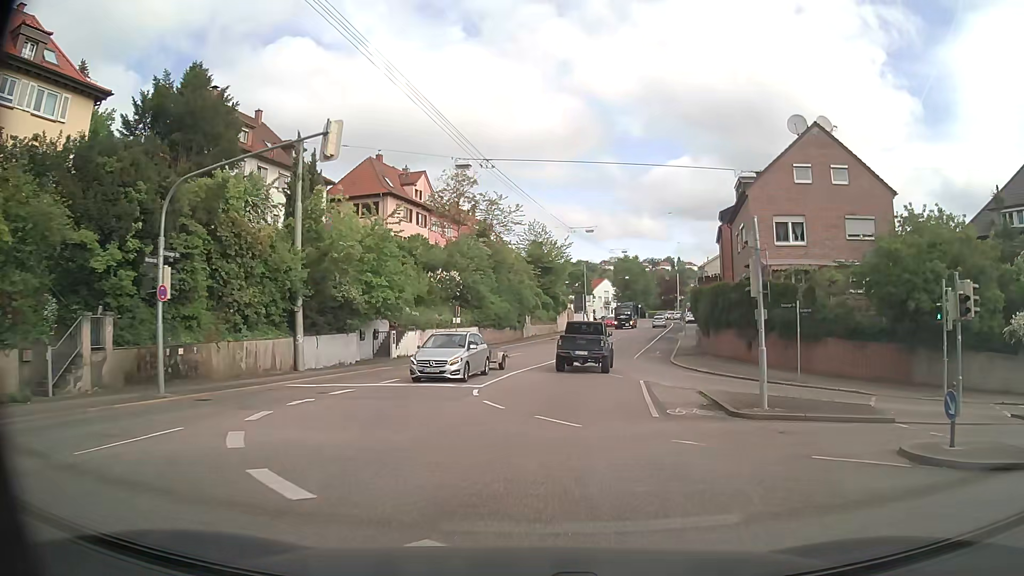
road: secondary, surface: asphalt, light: Day
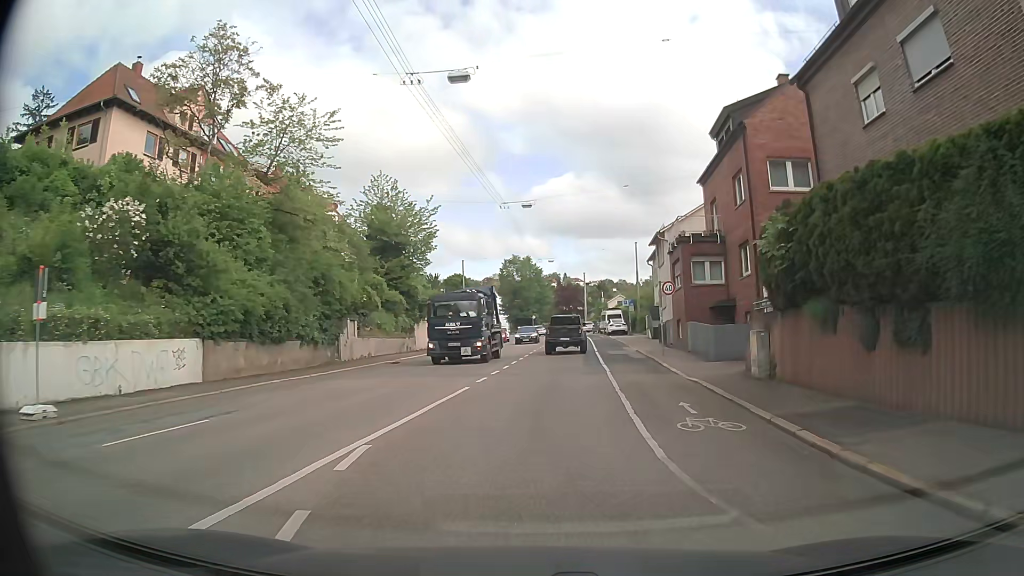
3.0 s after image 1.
(+2.9, +29.4) m; +10°
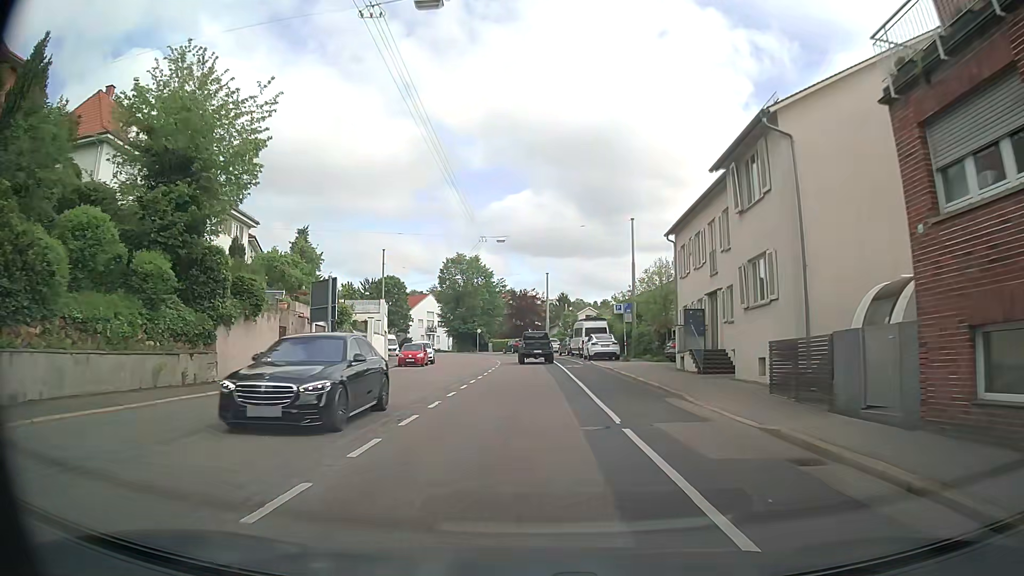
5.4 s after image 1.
(+1.1, +25.2) m; +4°
(0, +10) (0, +20) (0, +30) (0, +40) (-1, +50) (-2, +60) (-4, +70) (-8, +79) (-14, +87) (-20, +95) m
